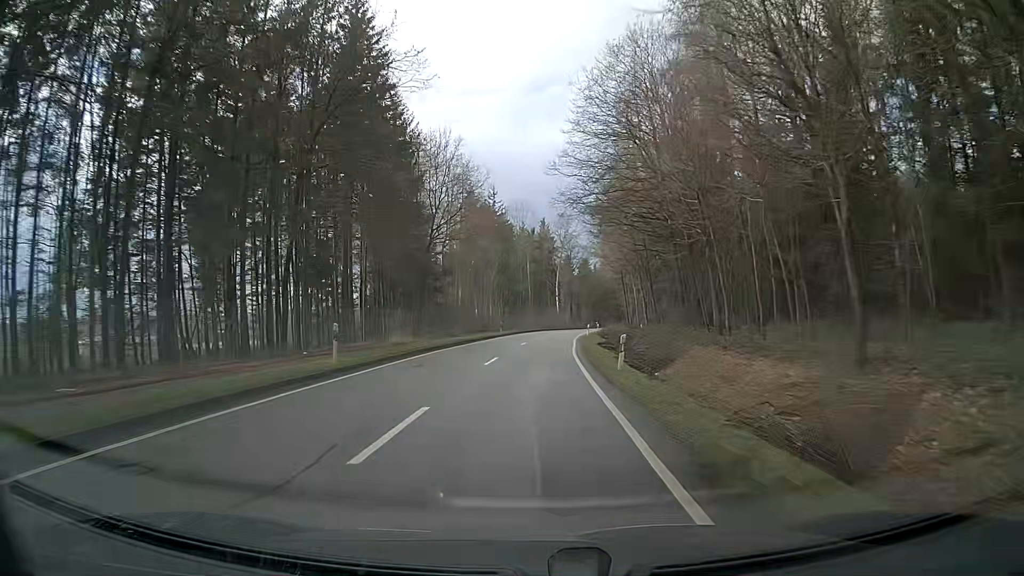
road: tertiary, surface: asphalt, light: Day
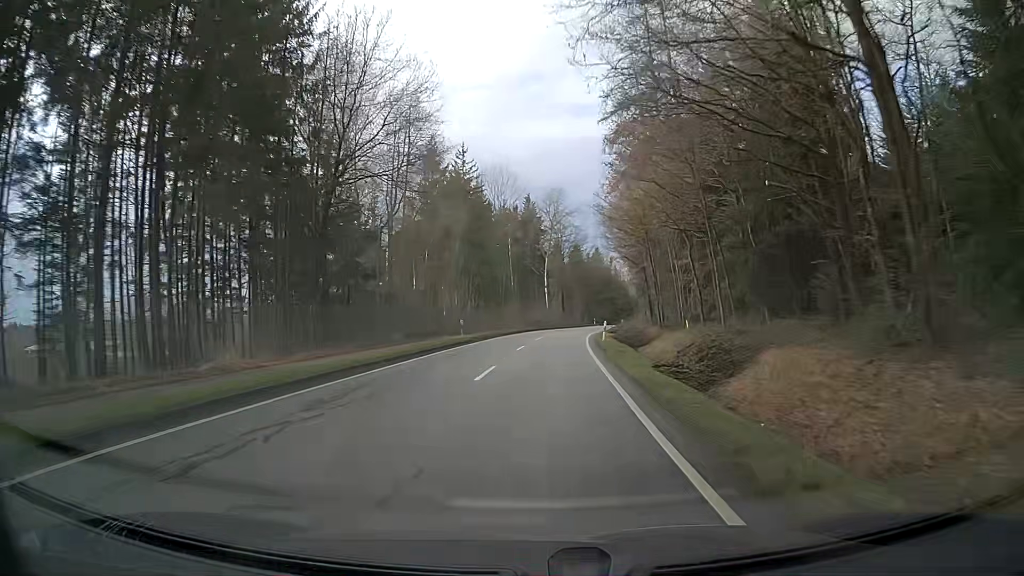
(+0.1, +22.5) m; +1°
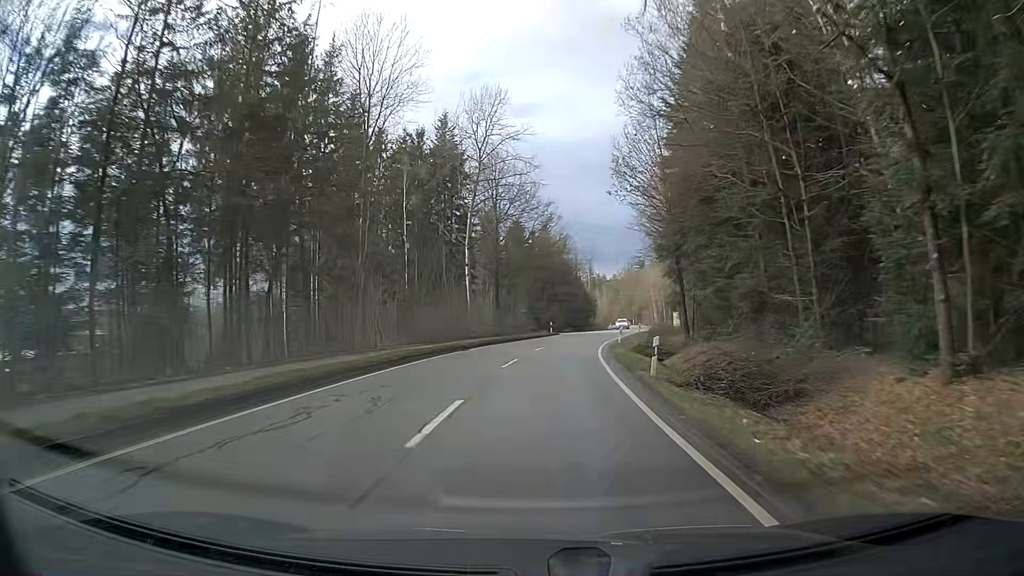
(+2.2, +44.4) m; +7°
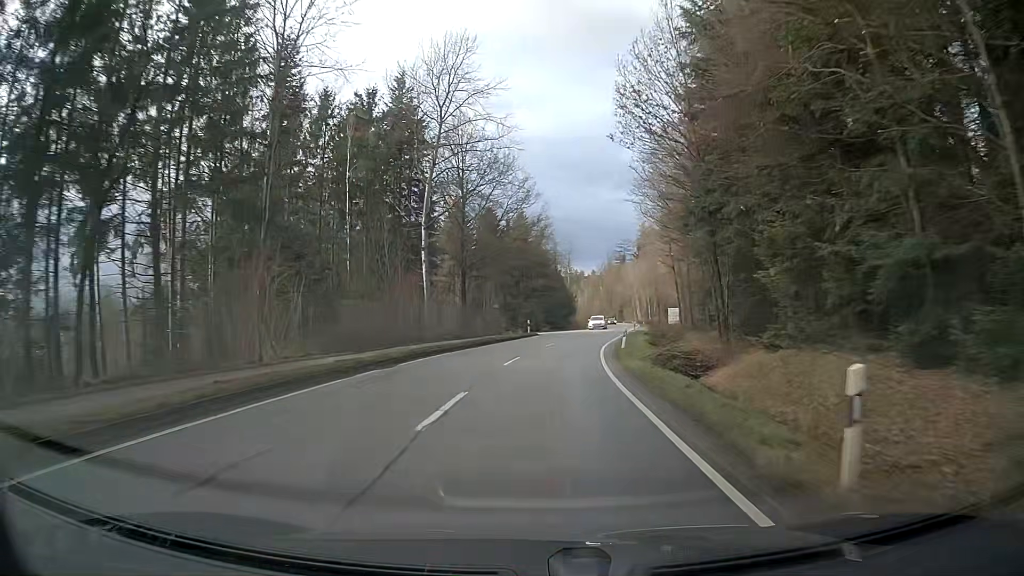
(+0.2, +11.0) m; +2°
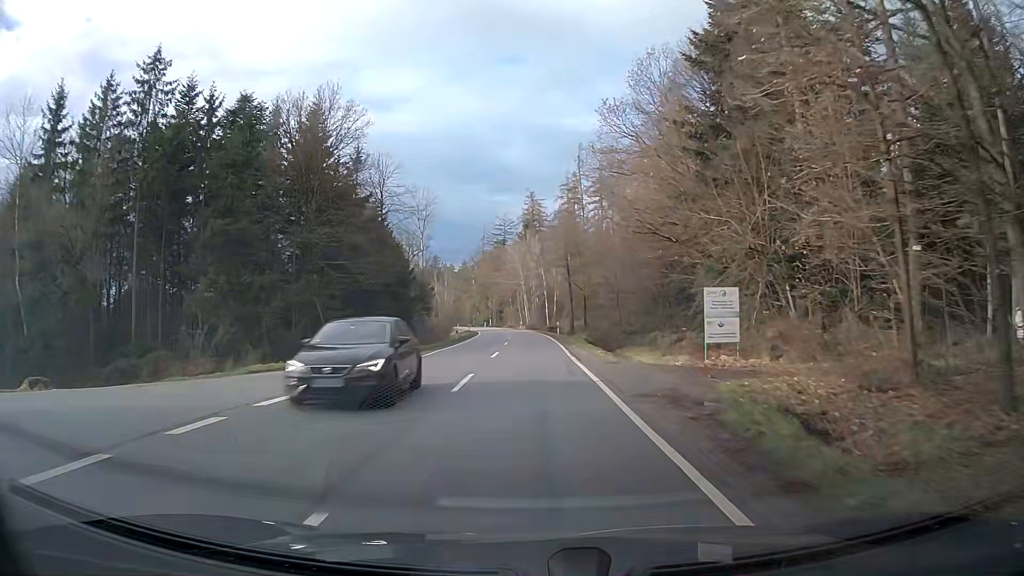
(+5.3, +54.5) m; +10°
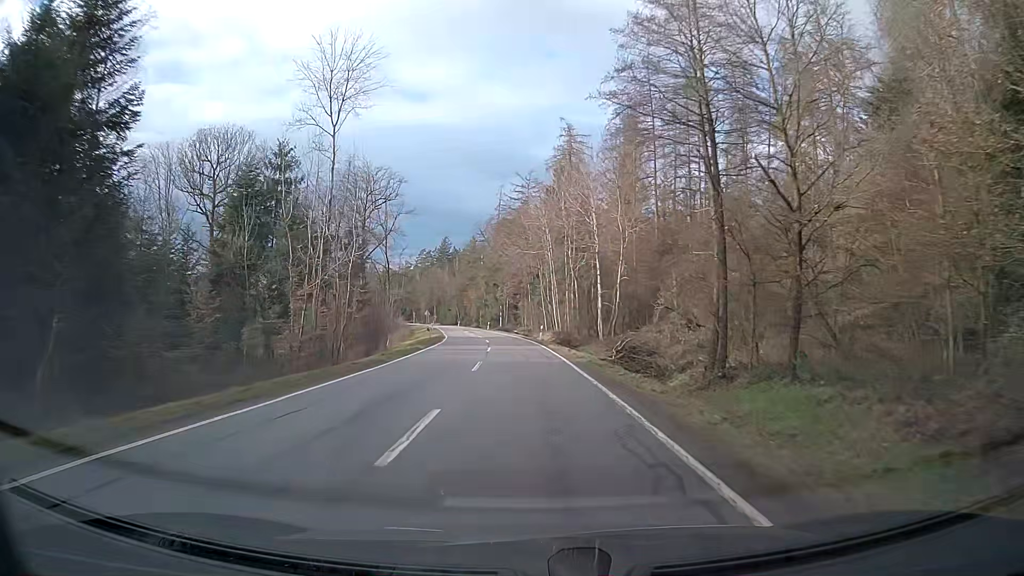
(-0.6, +54.7) m; -2°
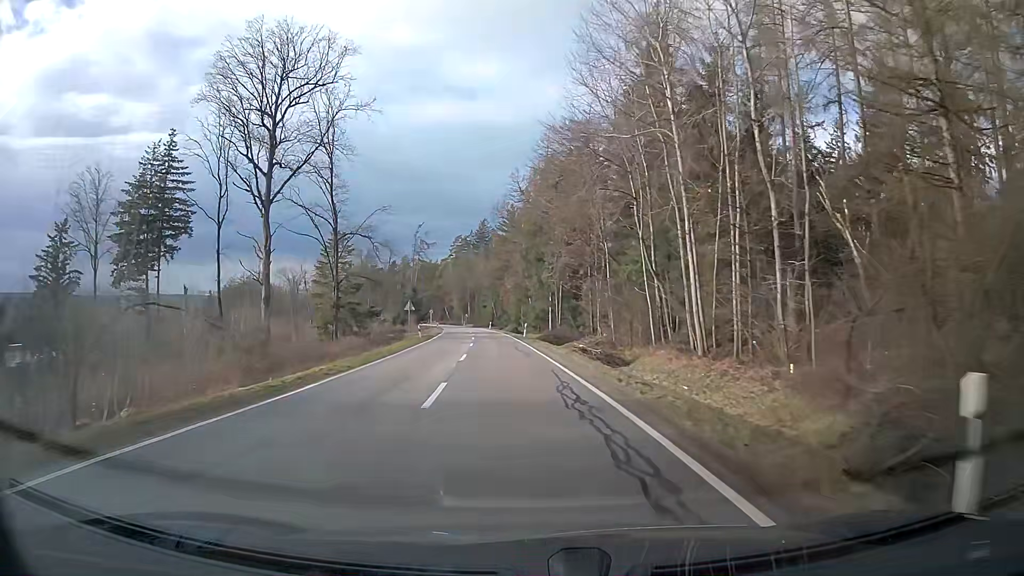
(-1.7, +44.1) m; -5°
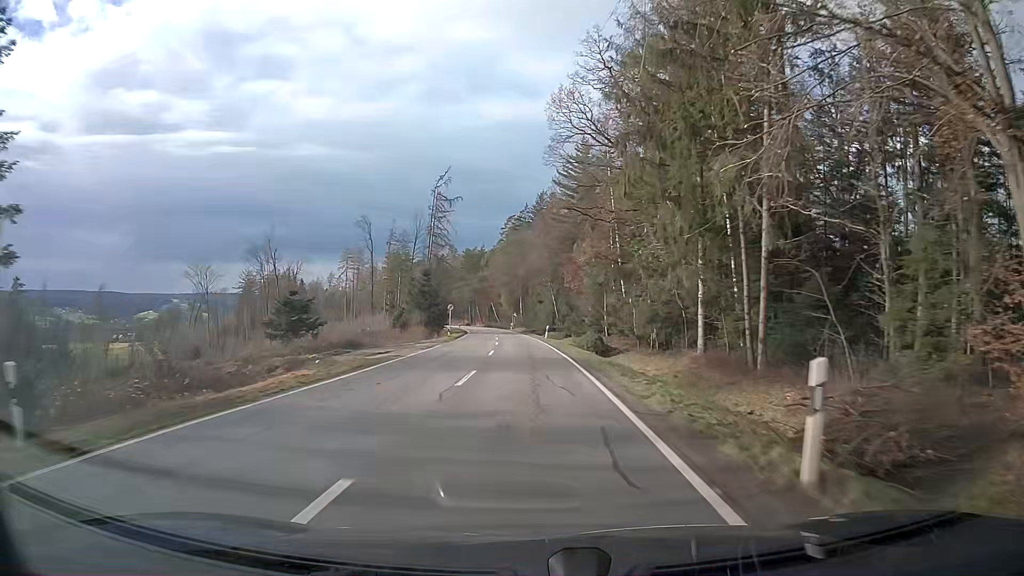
(-2.2, +44.7) m; -5°
